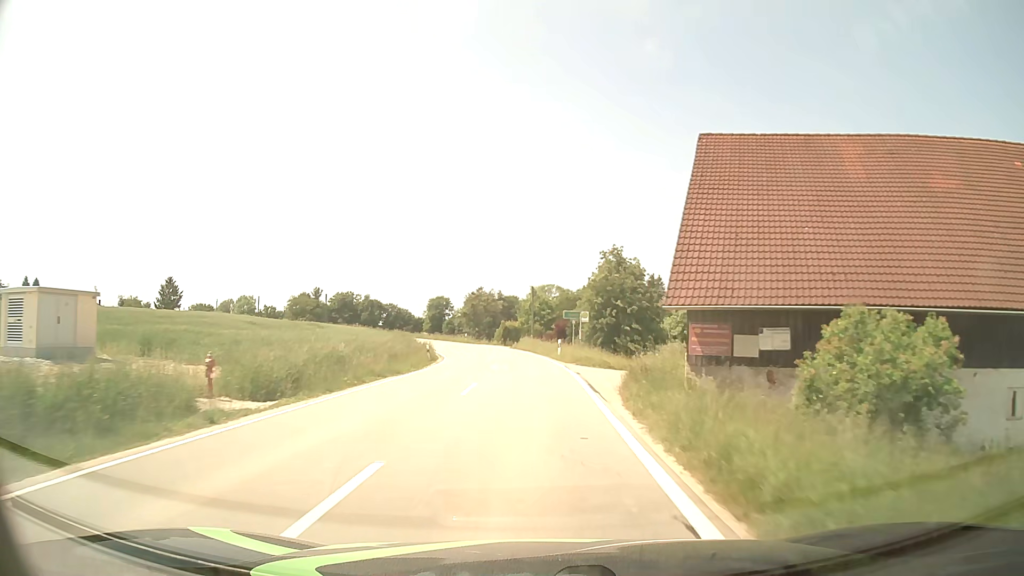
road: tertiary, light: Day
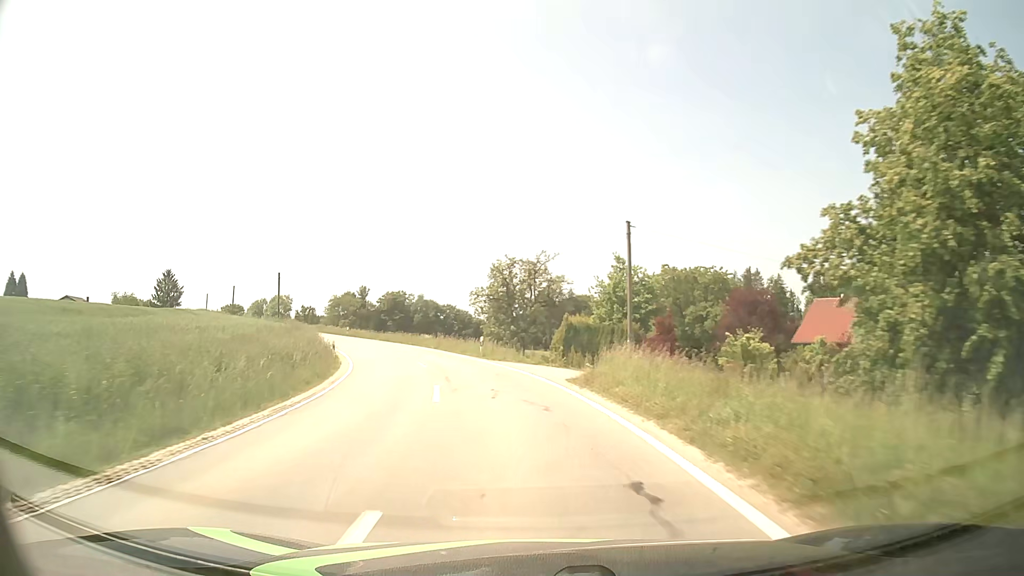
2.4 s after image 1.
(-0.8, +38.6) m; -6°
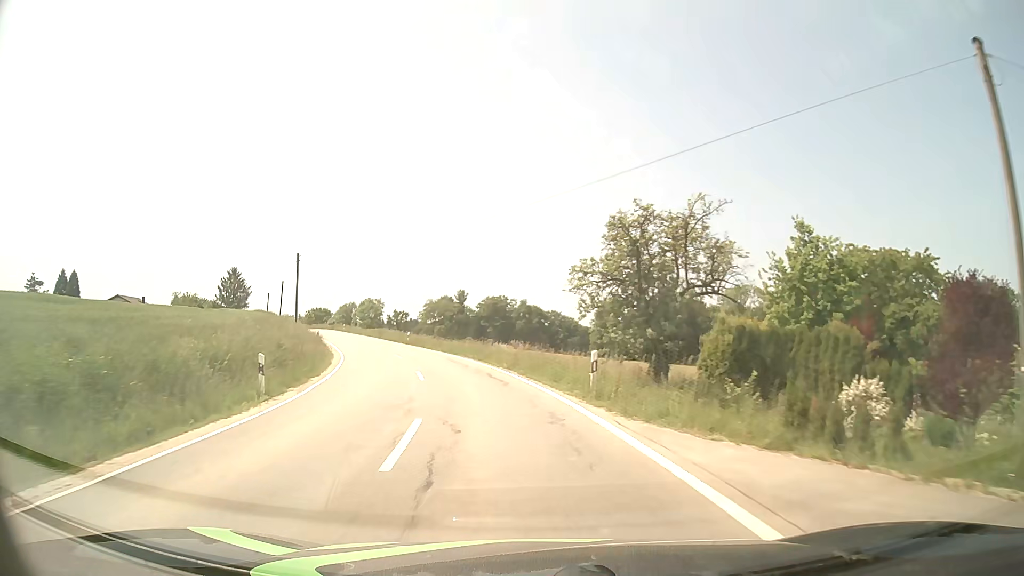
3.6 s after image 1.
(-1.4, +18.8) m; -9°
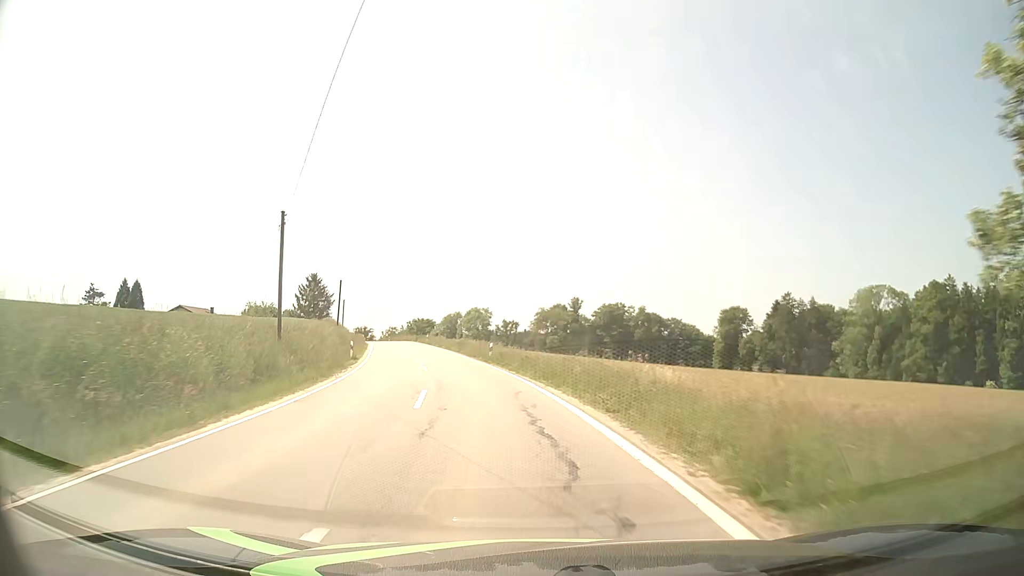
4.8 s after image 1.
(-1.6, +18.7) m; -10°
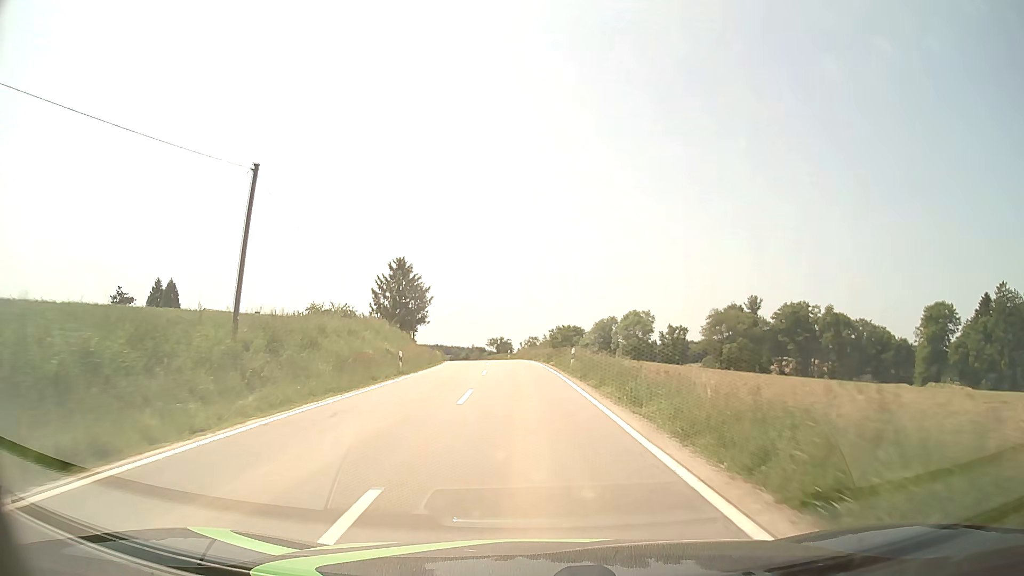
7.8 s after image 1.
(-7.6, +47.3) m; -13°
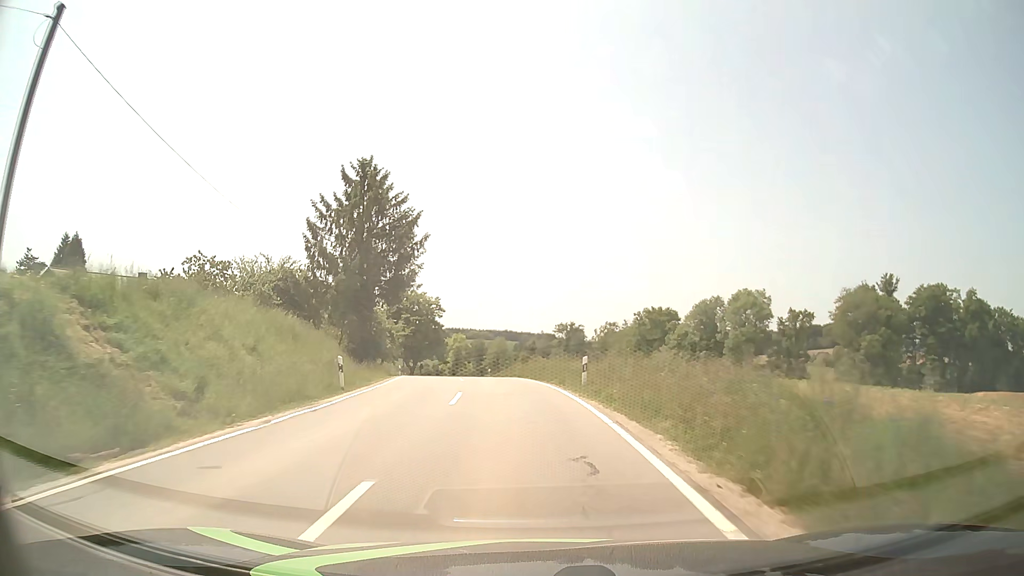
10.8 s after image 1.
(-1.9, +48.4) m; -6°
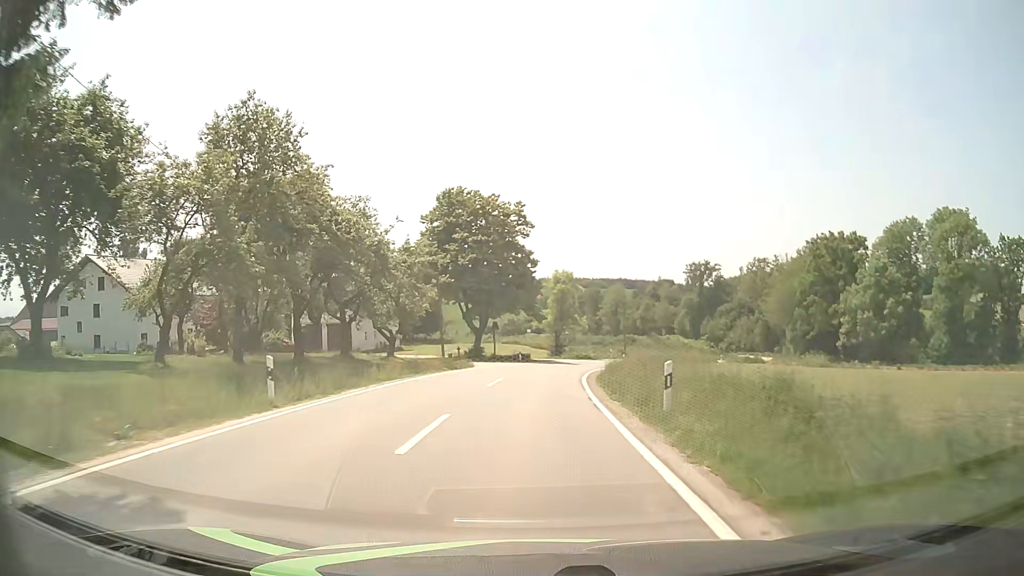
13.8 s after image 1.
(-3.8, +43.2) m; -10°
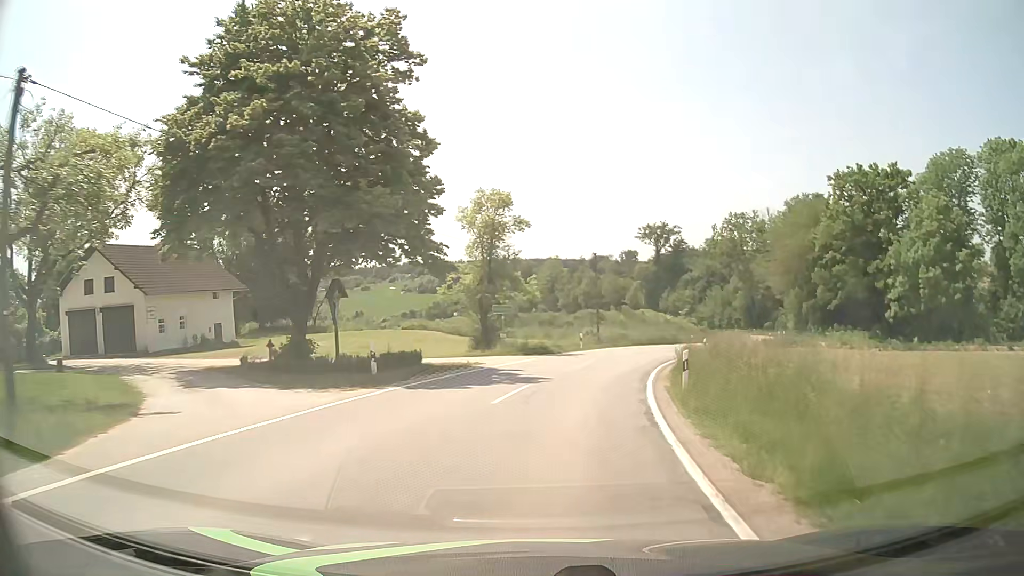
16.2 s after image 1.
(+0.9, +31.7) m; +6°
(0, +10) (+2, +20) (+4, +30) (+7, +39) (+11, +48) (+16, +57) (+21, +66) (+26, +75) (+30, +84) (+33, +93) m
